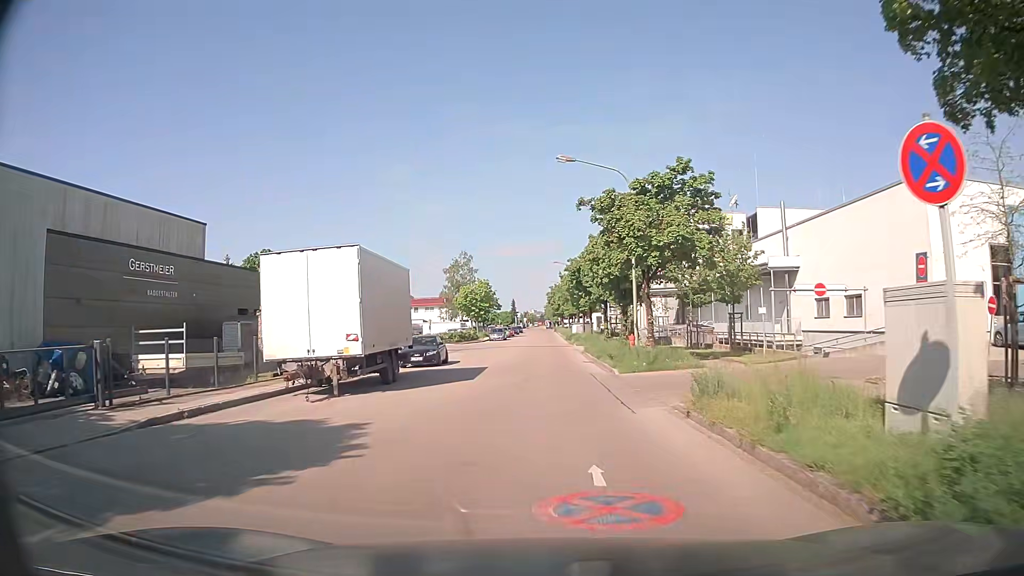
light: Day
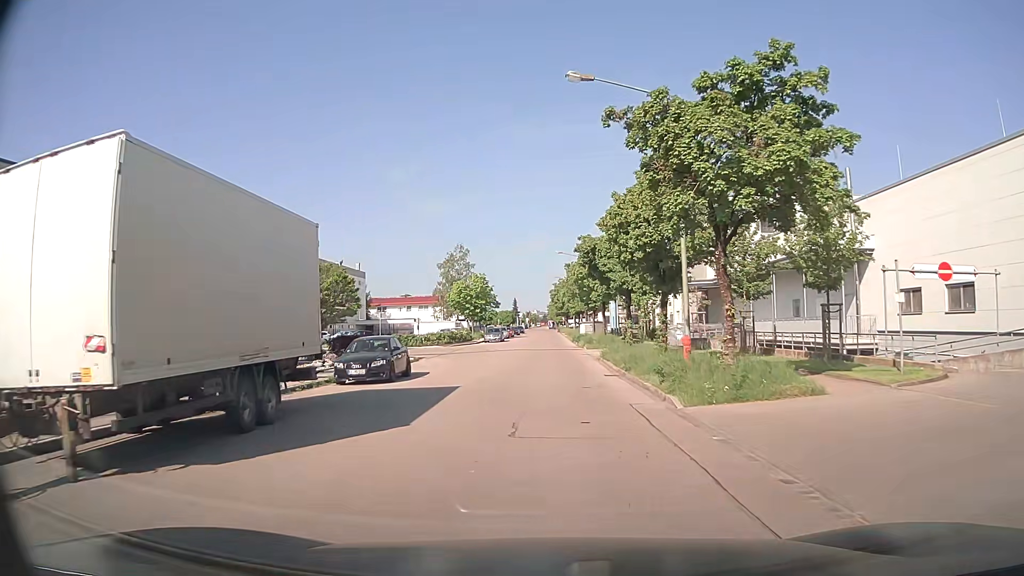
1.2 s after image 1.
(0.0, +9.9) m; 0°
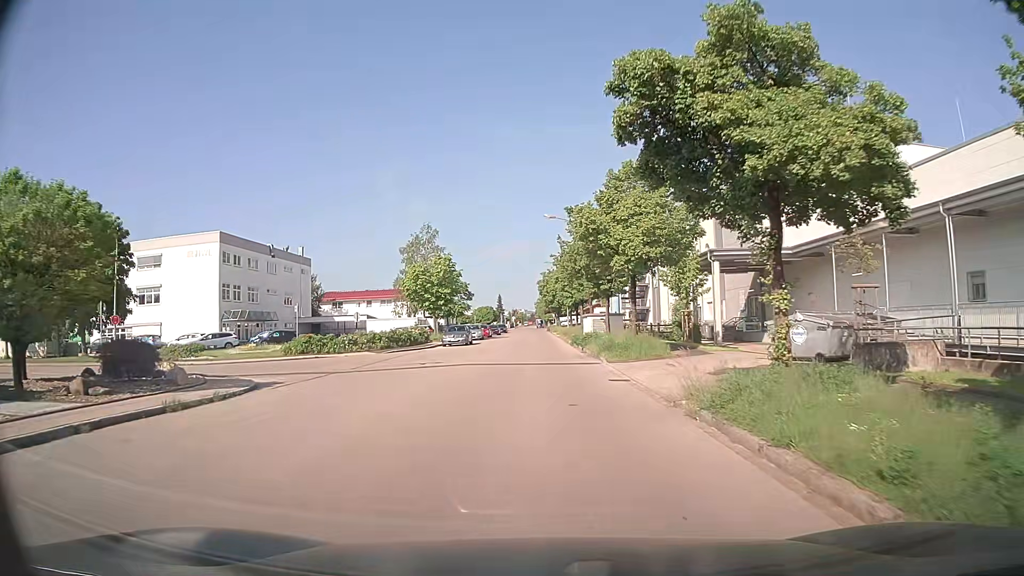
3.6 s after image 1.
(+0.2, +20.8) m; +1°
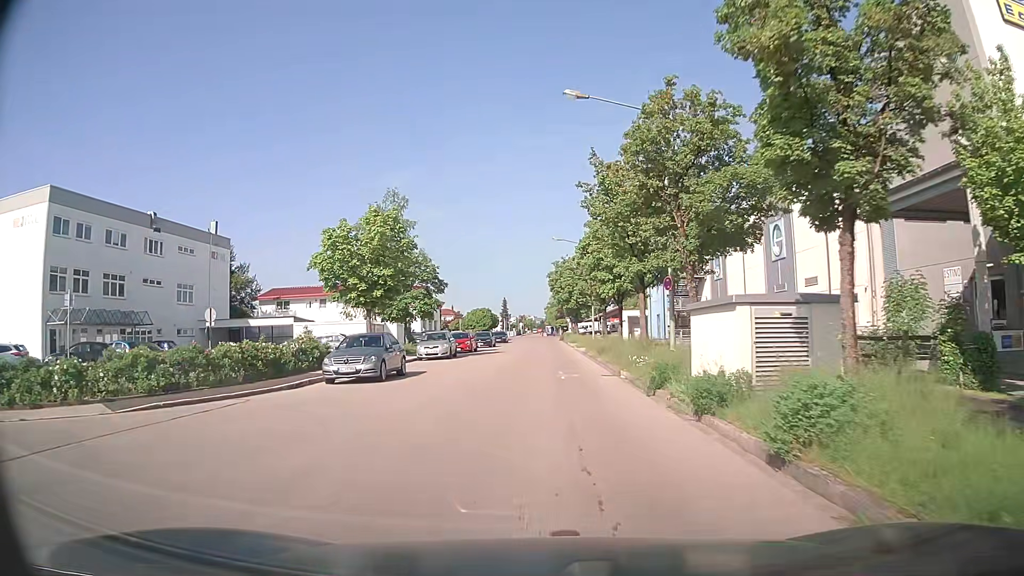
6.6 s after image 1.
(-0.1, +26.7) m; -1°
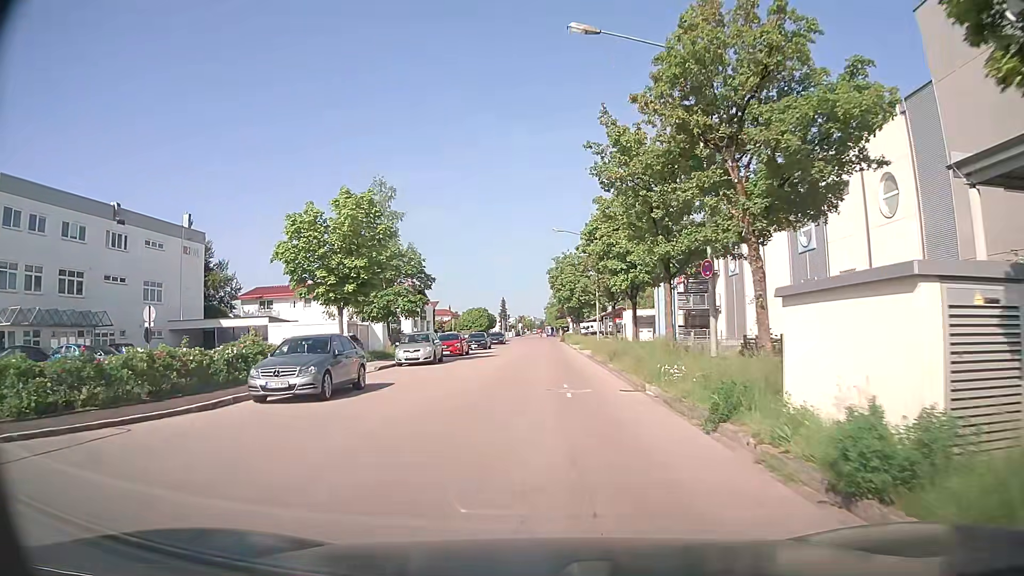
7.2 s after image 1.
(0.0, +5.1) m; +1°
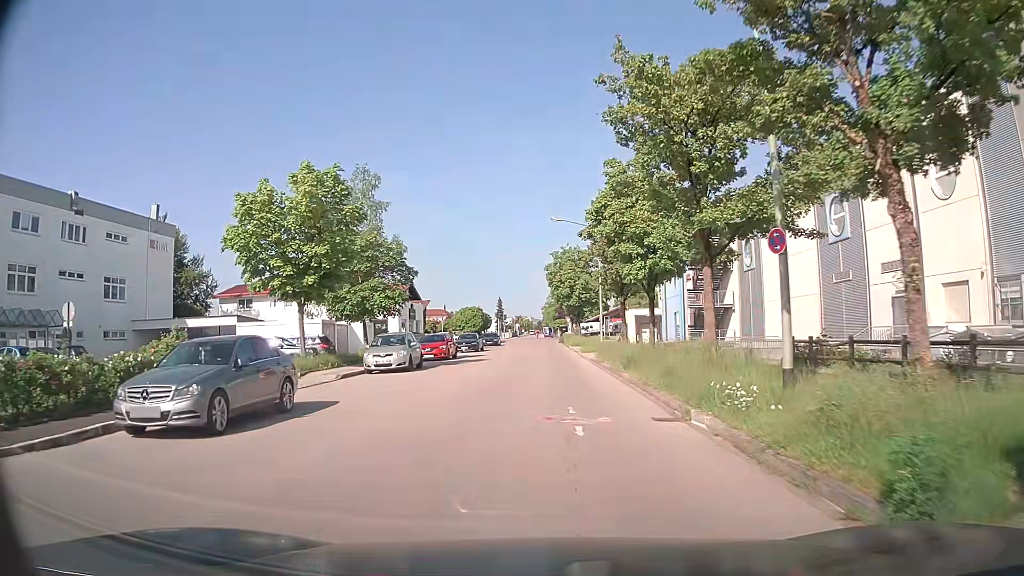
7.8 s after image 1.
(0.0, +5.0) m; 0°
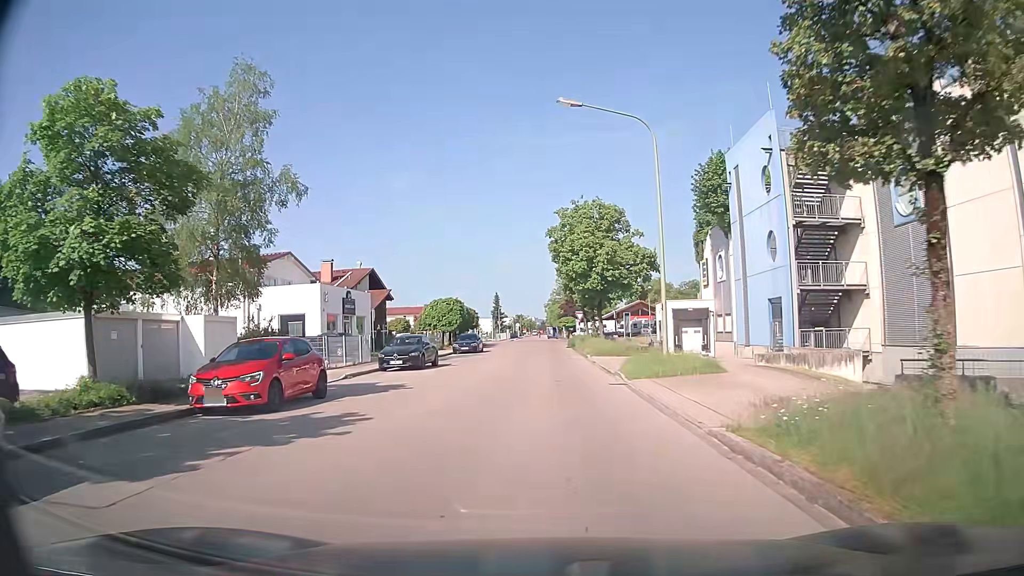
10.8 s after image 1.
(+0.1, +23.3) m; -1°
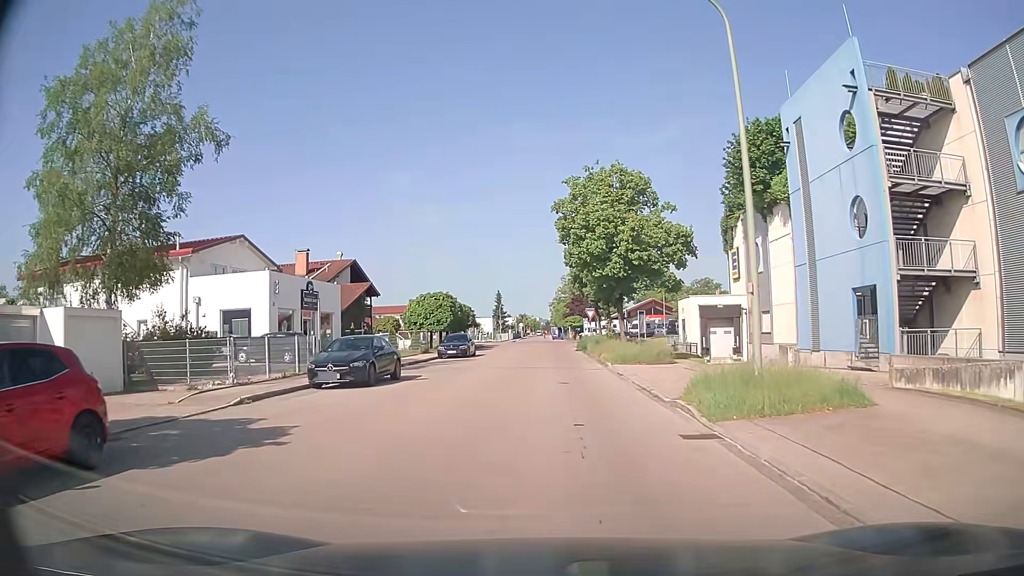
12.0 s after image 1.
(0.0, +8.9) m; 0°
